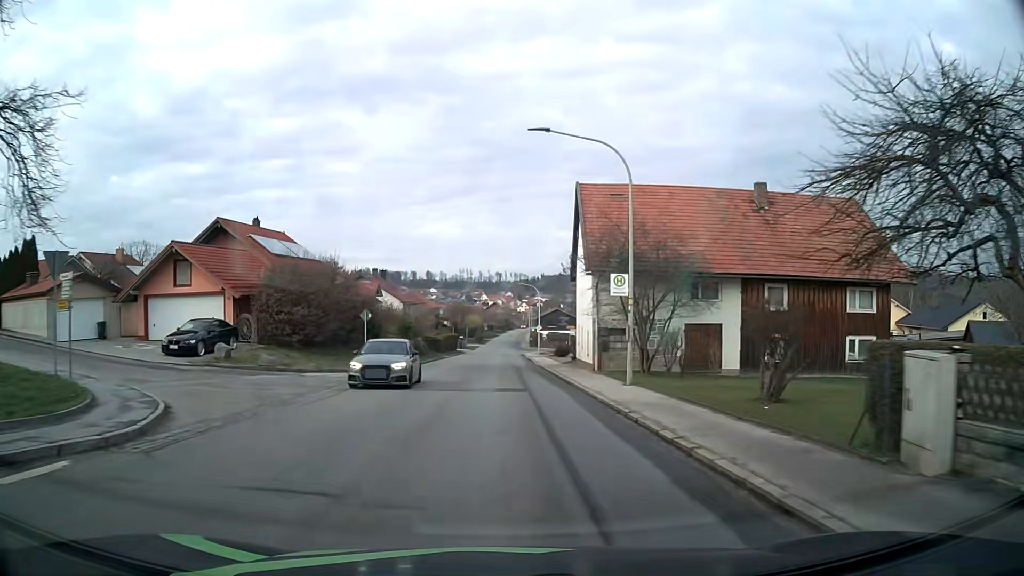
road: tertiary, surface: asphalt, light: Day
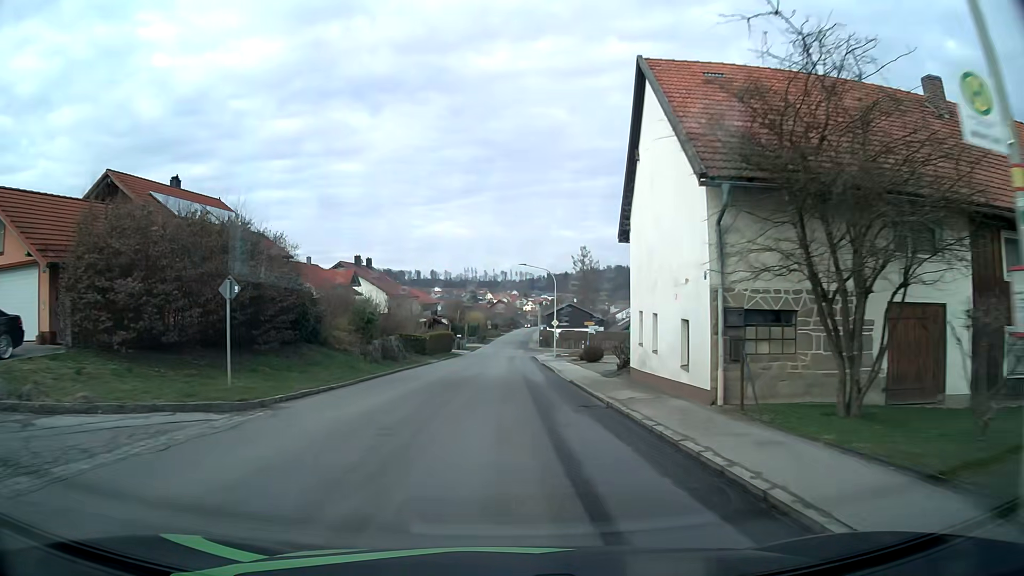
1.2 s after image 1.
(0.0, +15.3) m; 0°
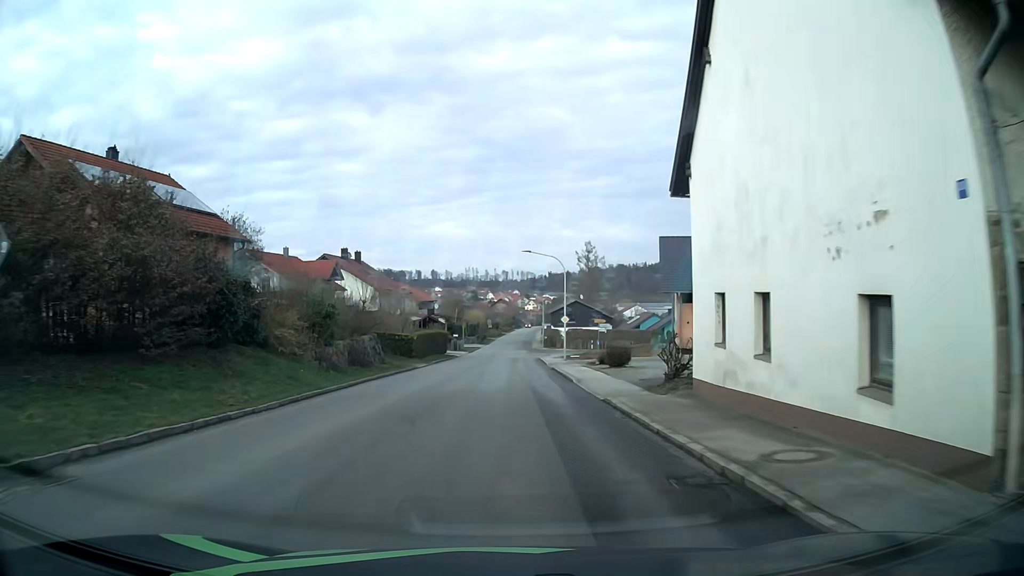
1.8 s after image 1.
(0.0, +7.6) m; 0°
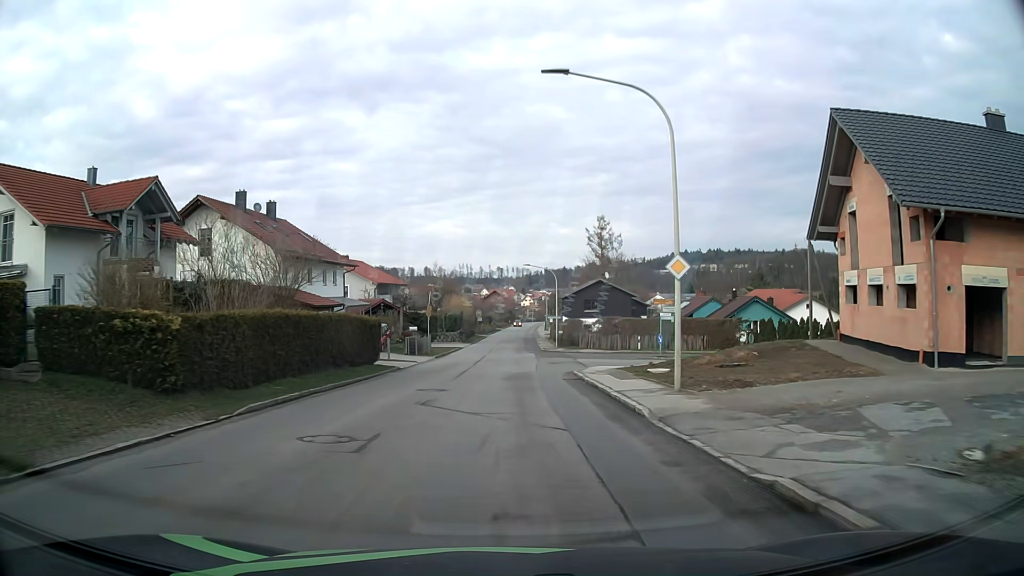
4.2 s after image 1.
(+0.1, +30.6) m; 0°
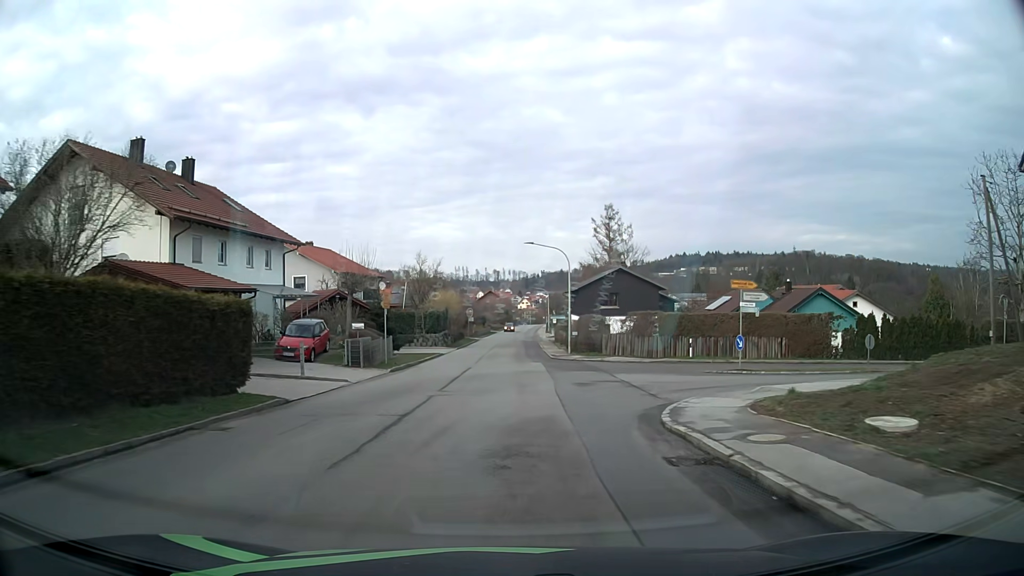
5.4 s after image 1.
(+0.1, +15.0) m; 0°
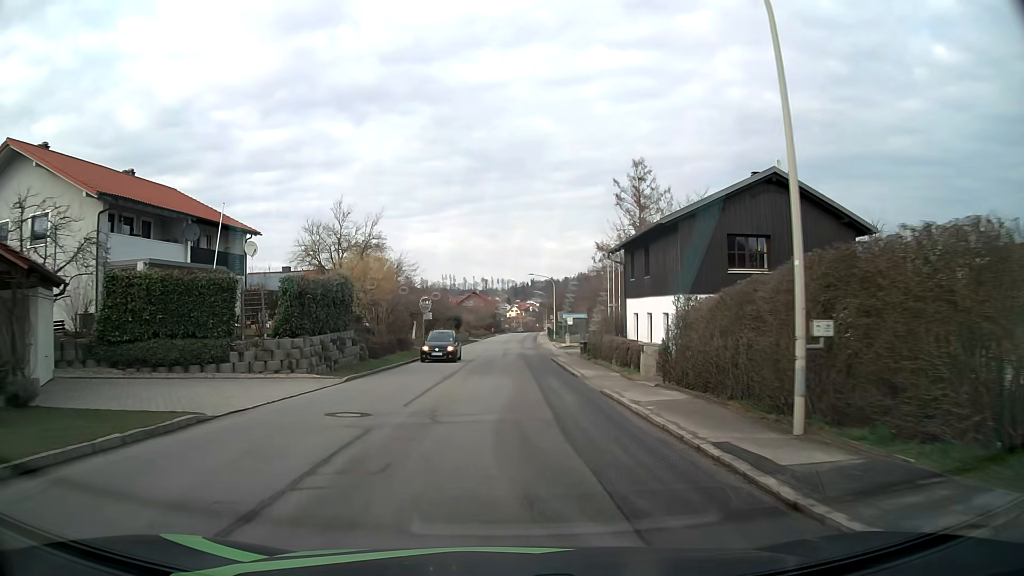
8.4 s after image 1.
(+0.3, +36.0) m; +1°
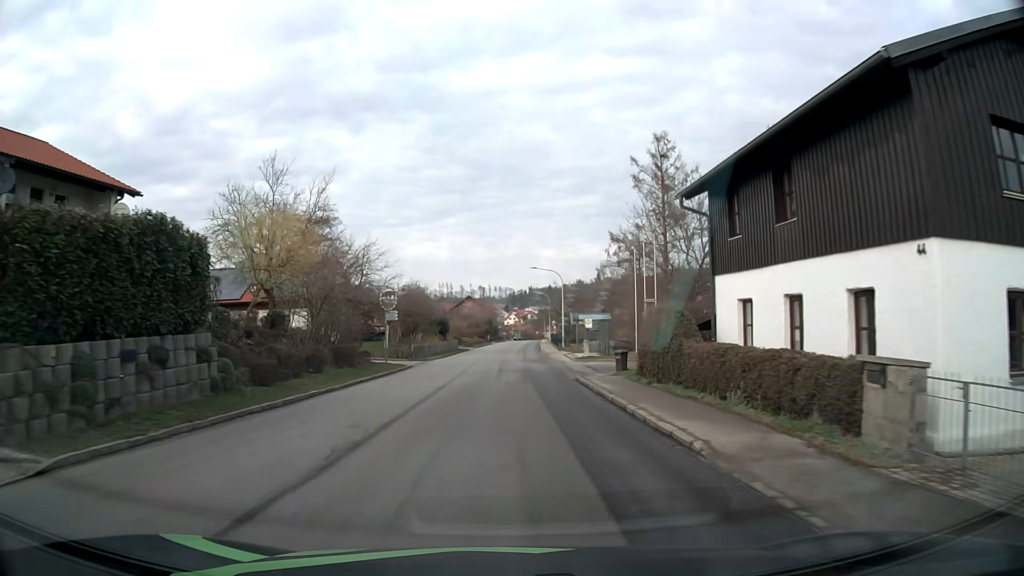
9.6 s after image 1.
(0.0, +14.1) m; 0°
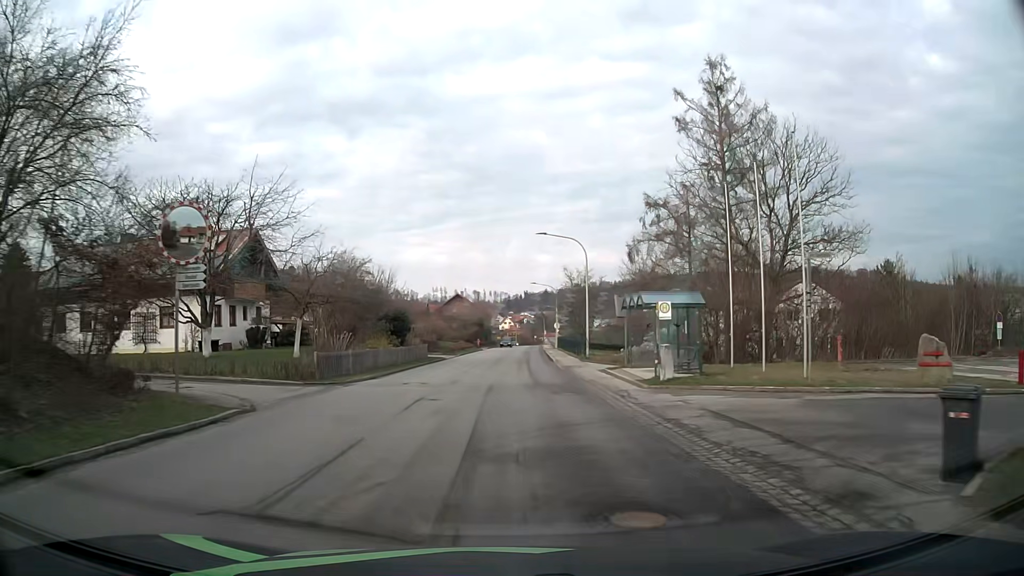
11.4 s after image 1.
(+0.2, +21.6) m; +1°
(0, +10) (0, +20) (0, +30) (+1, +40) (+1, +50) (+1, +60) (+2, +70) (+2, +80) (+3, +90) (+3, +100) m
